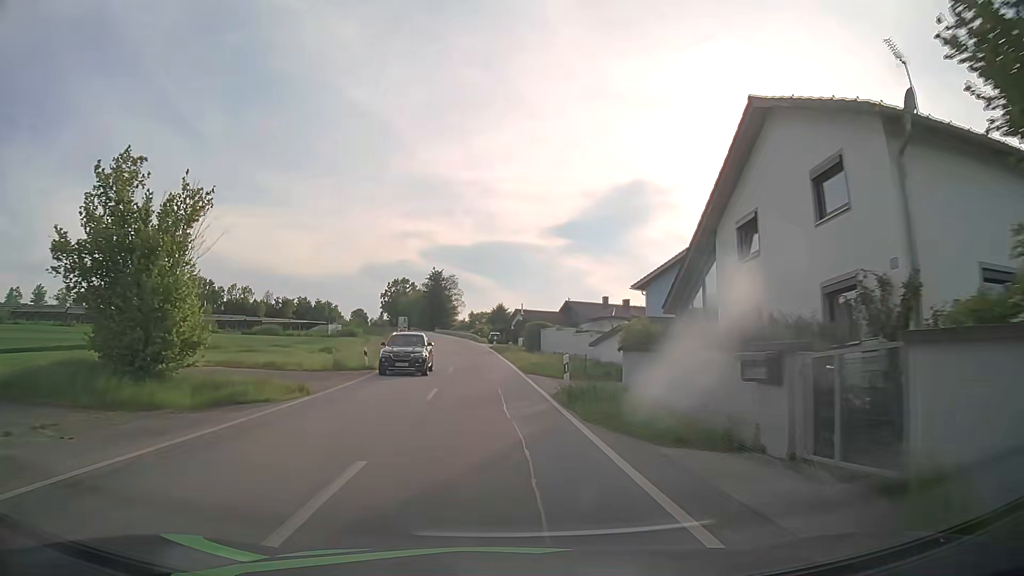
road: tertiary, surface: asphalt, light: Day
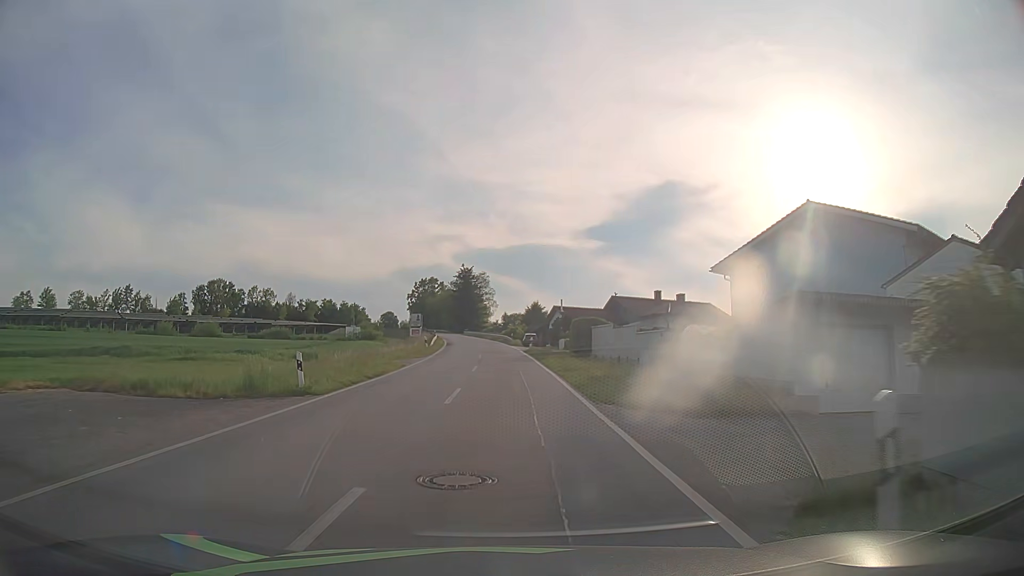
(-0.2, +13.7) m; -2°
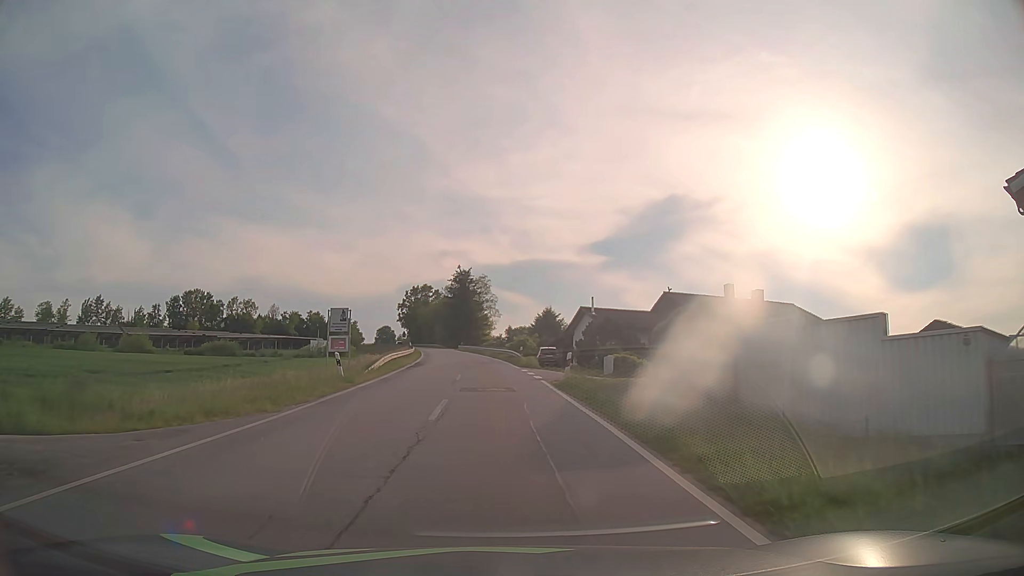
(-0.5, +26.7) m; -1°
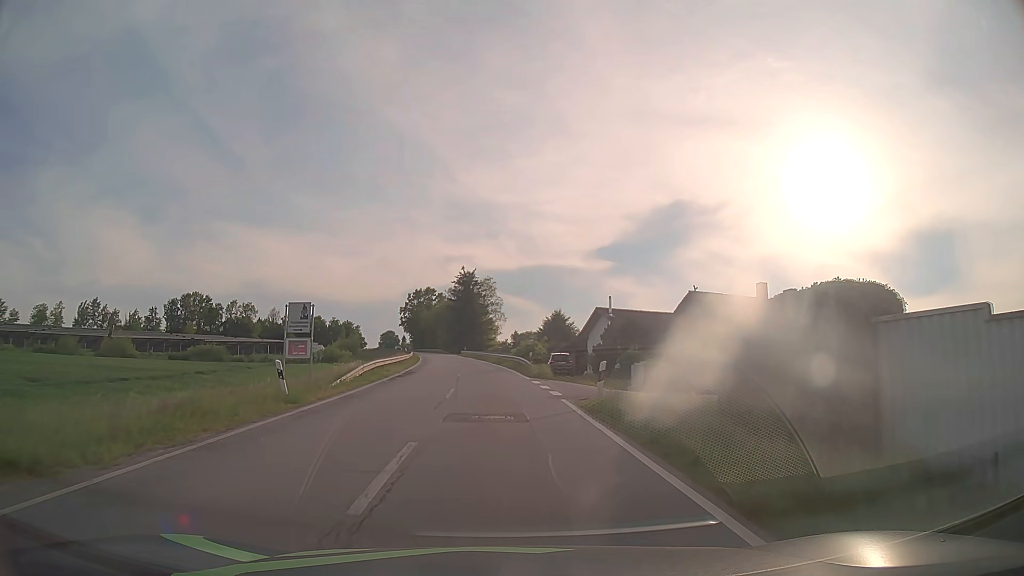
(0.0, +6.5) m; -1°
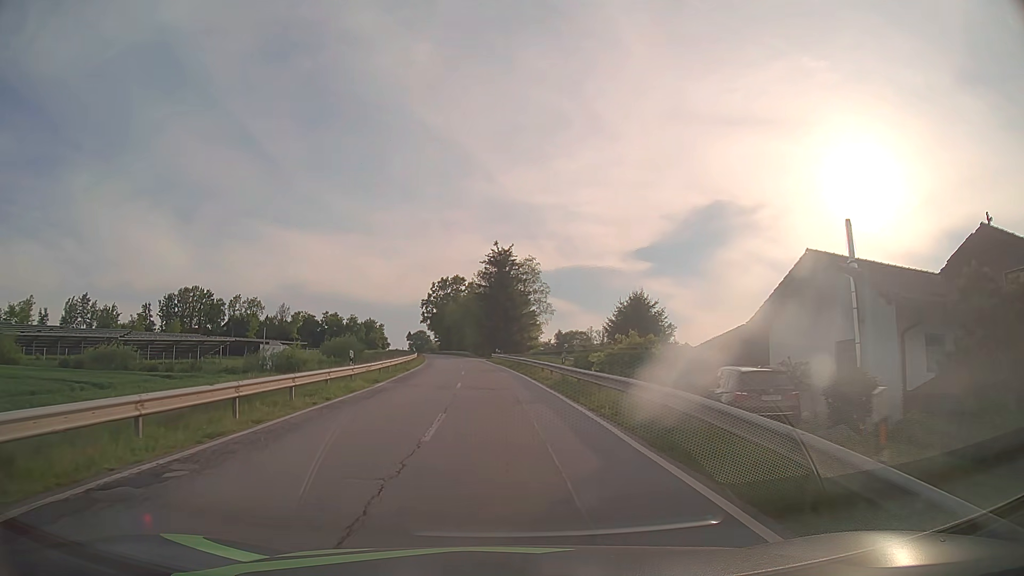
(-1.1, +32.2) m; -3°
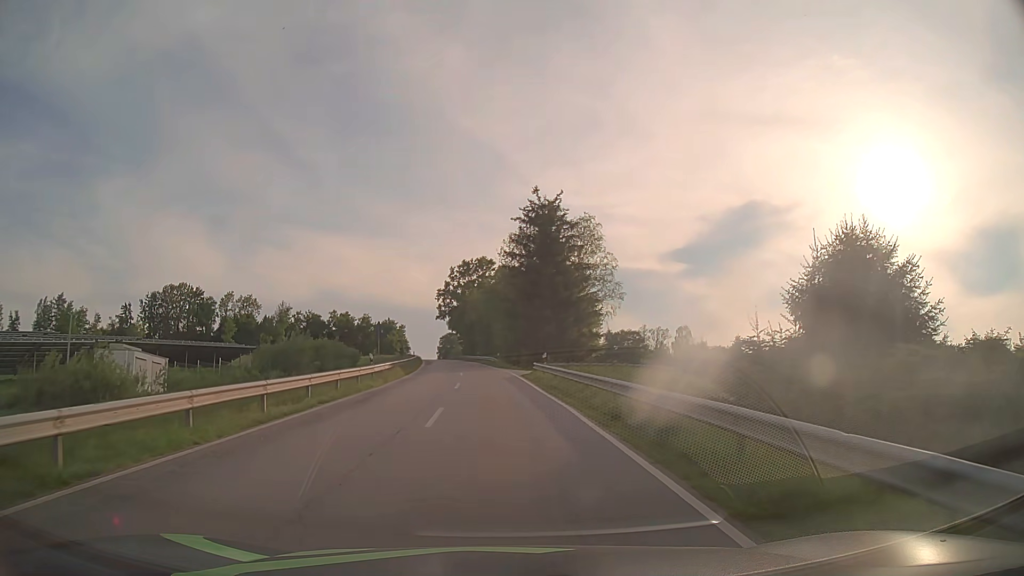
(-1.0, +34.8) m; -3°
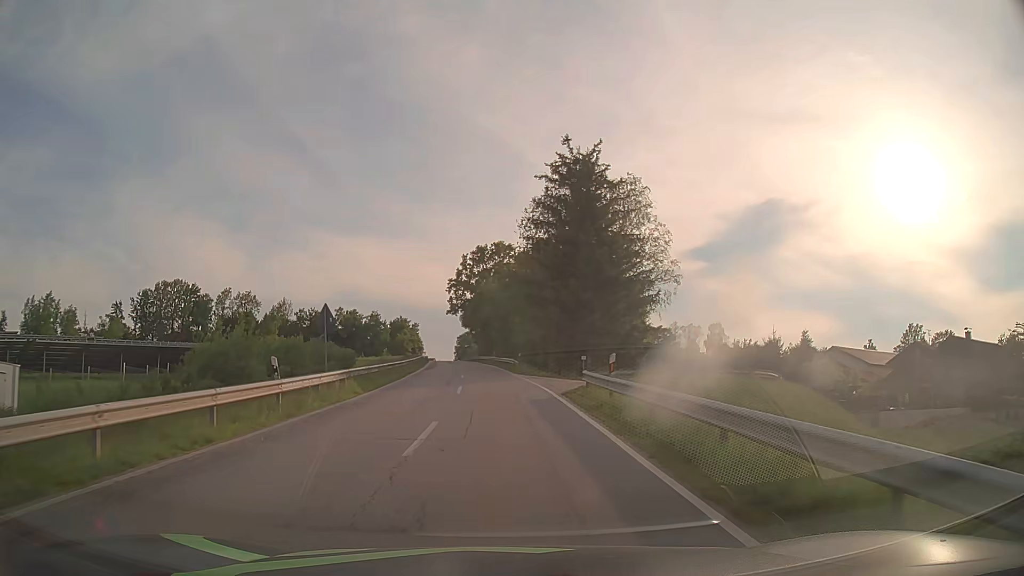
(-0.2, +15.6) m; -2°
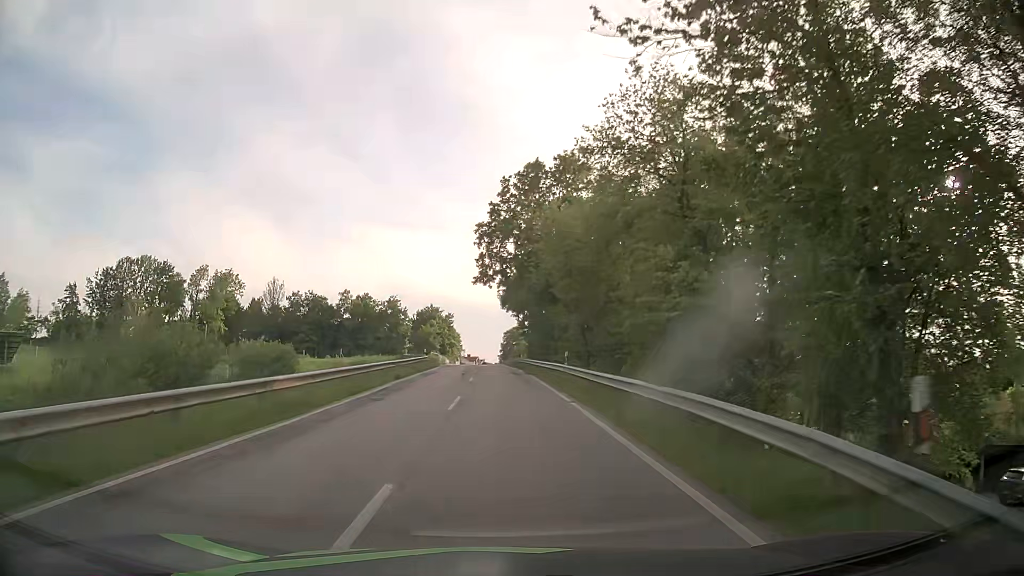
(-1.5, +42.9) m; -4°
(0, +10) (0, +20) (0, +30) (-1, +40) (-1, +50) (-1, +60) (-2, +70) (-2, +80) (-3, +90) (-3, +100) m
